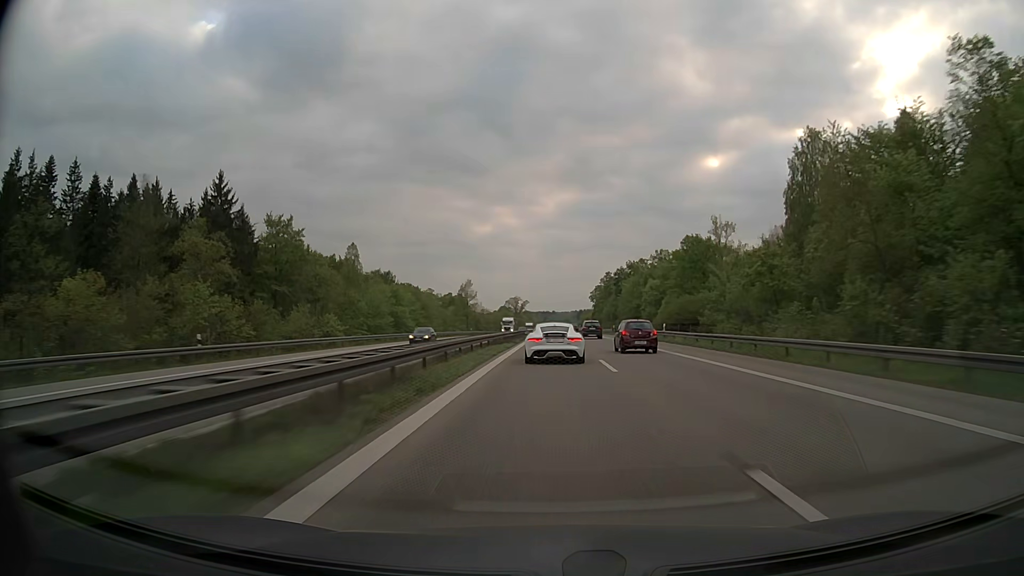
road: motorway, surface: asphalt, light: Day
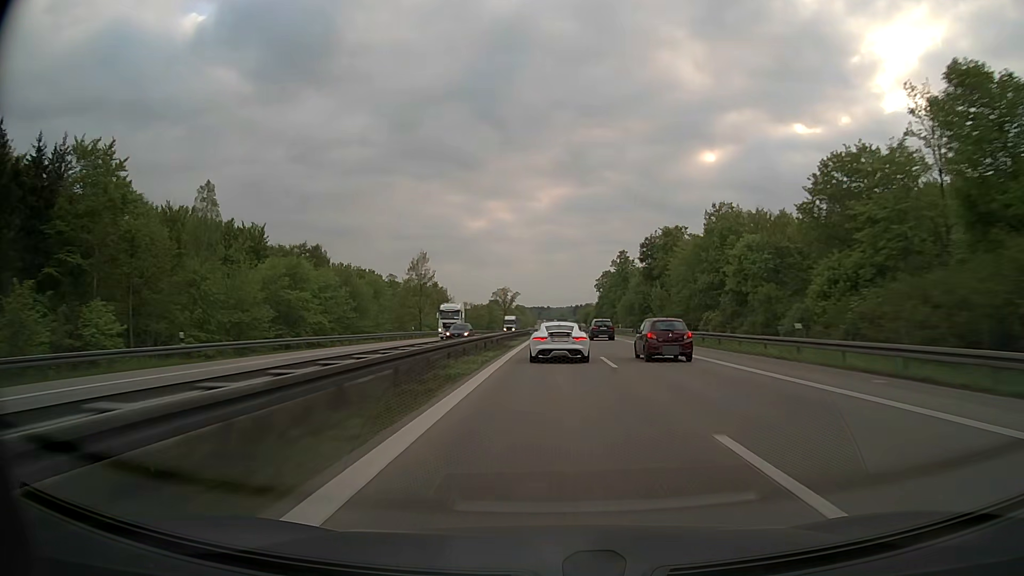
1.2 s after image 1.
(+0.1, +52.5) m; 0°
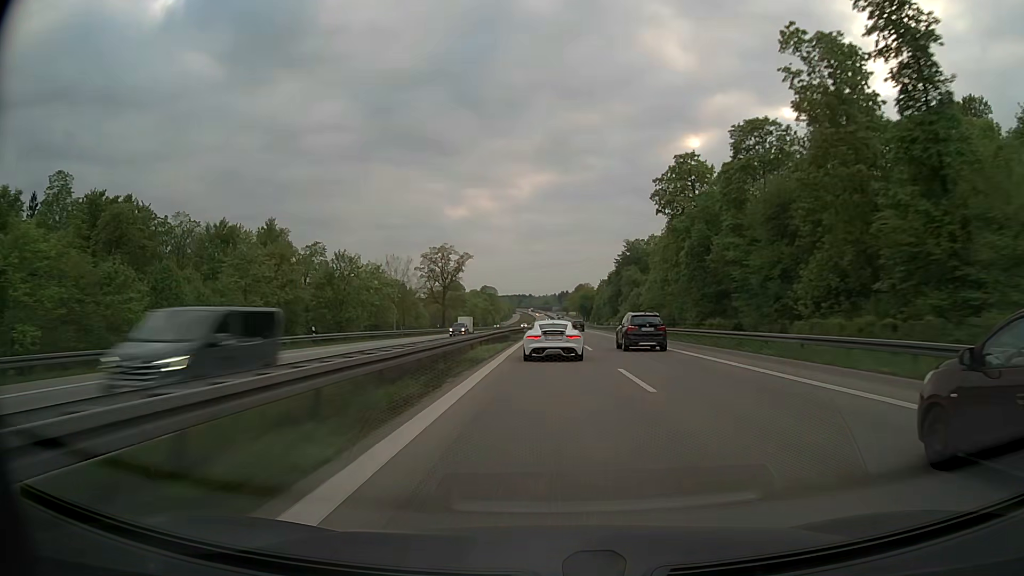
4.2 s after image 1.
(+1.9, +132.4) m; +1°
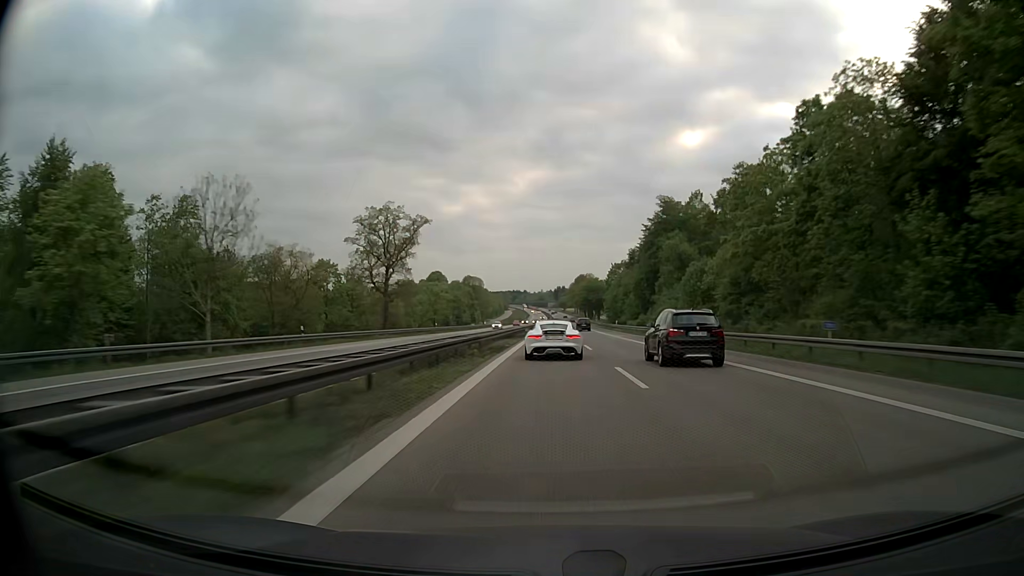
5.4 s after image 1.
(+0.2, +52.8) m; 0°
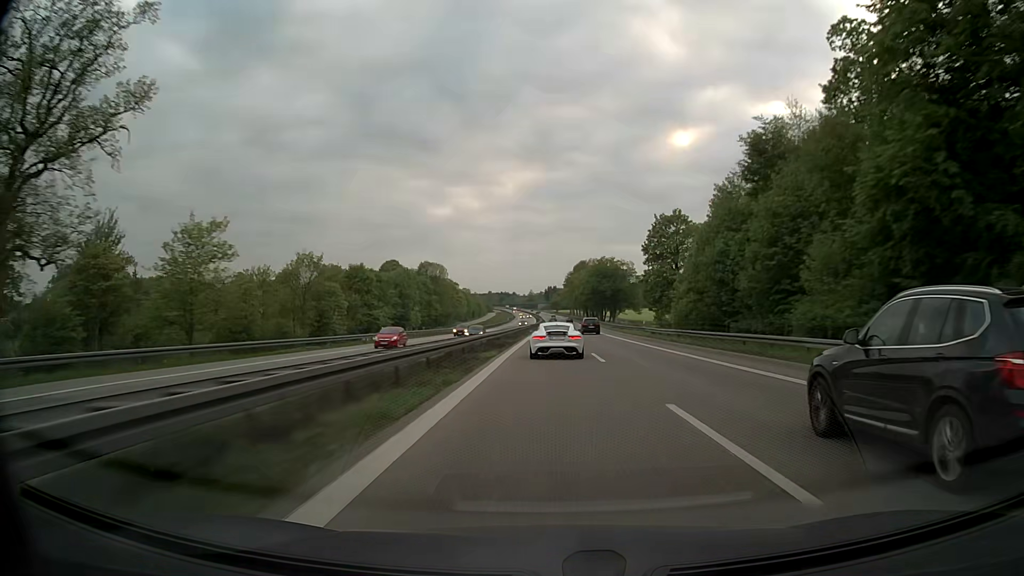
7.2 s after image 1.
(+0.6, +79.9) m; +1°
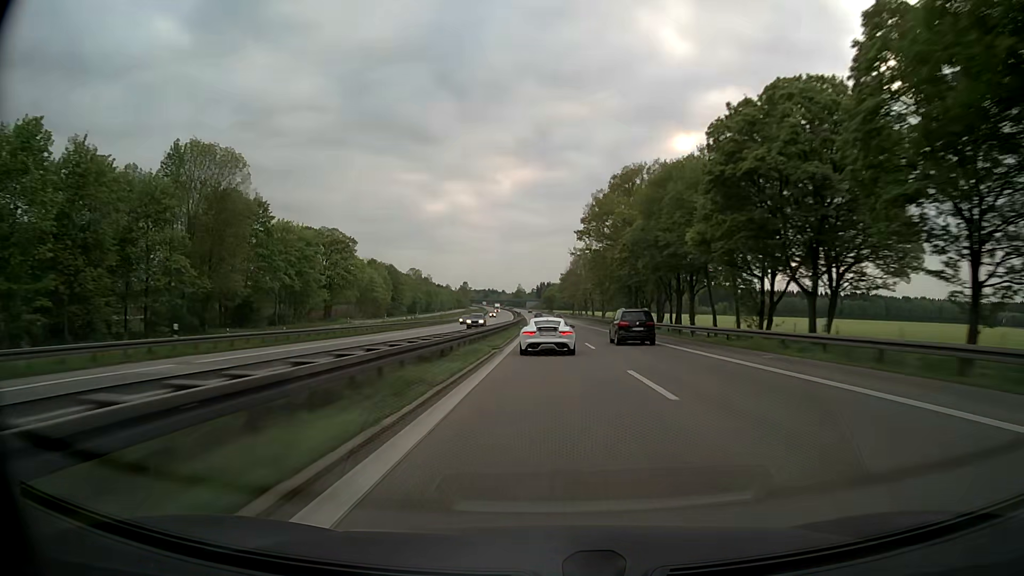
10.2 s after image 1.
(+1.1, +137.0) m; +1°
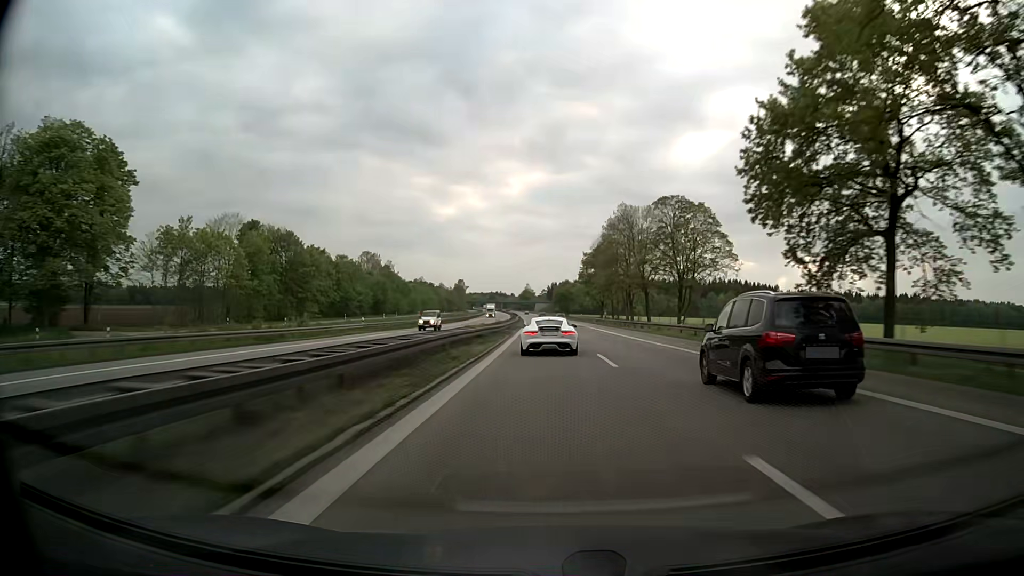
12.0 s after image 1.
(-0.4, +81.7) m; -1°
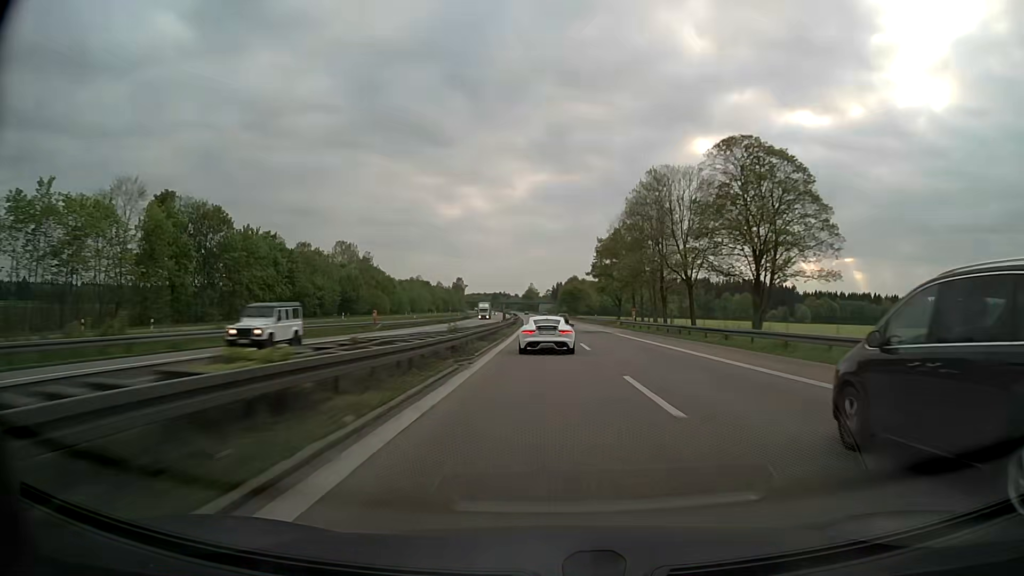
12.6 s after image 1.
(-0.1, +26.8) m; -1°
(0, +10) (0, +20) (0, +30) (0, +40) (0, +50) (0, +60) (-1, +70) (-1, +80) (-1, +90) (-1, +100) m
